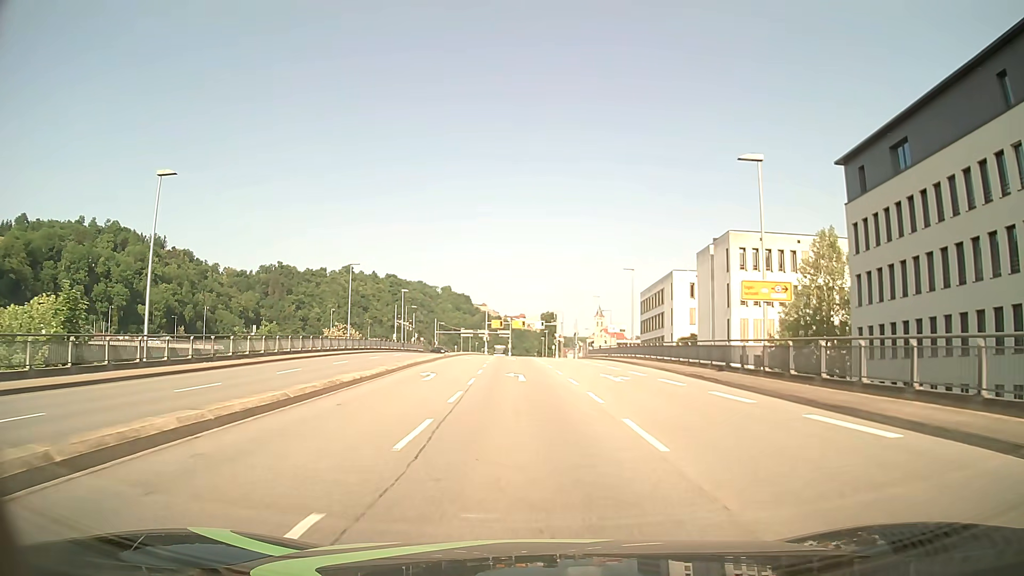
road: primary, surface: asphalt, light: Day
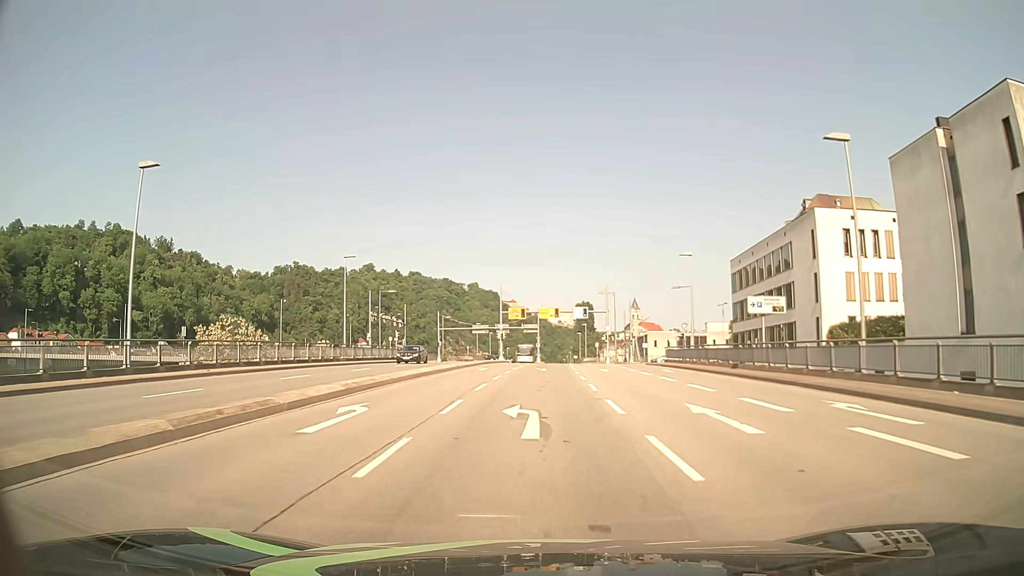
(-0.9, +37.9) m; -3°
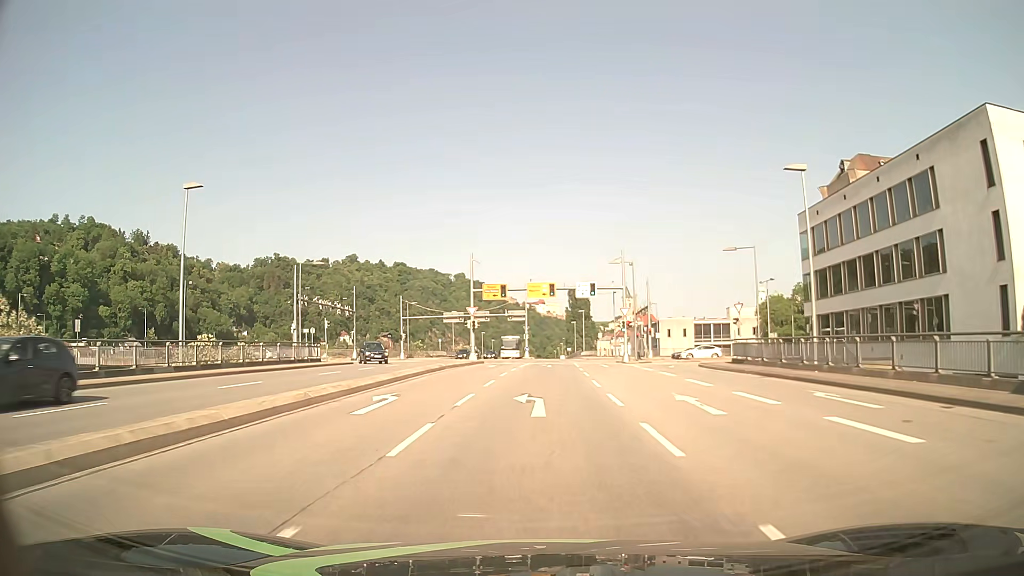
(+0.1, +23.0) m; +1°
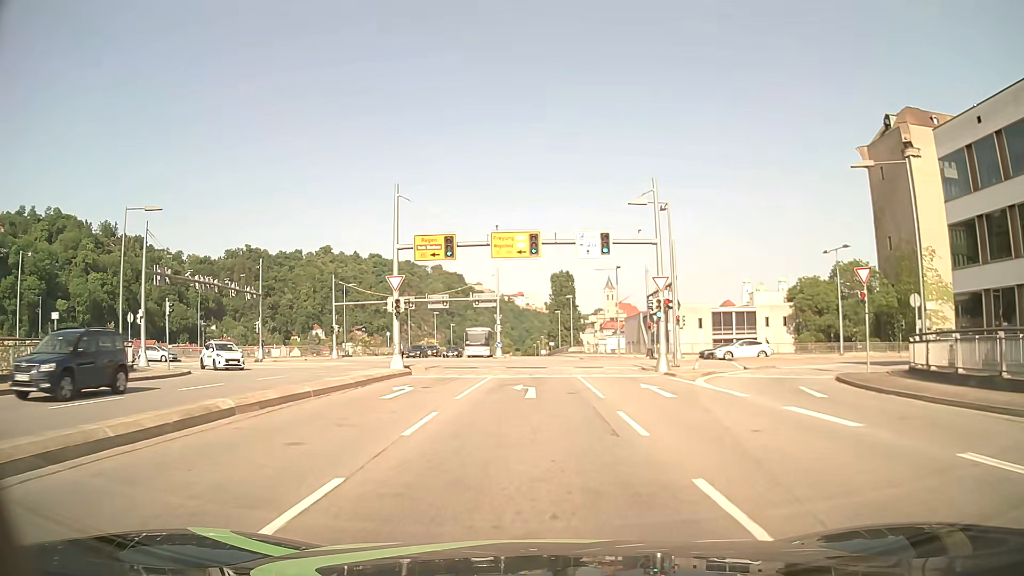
(+0.2, +22.3) m; +1°
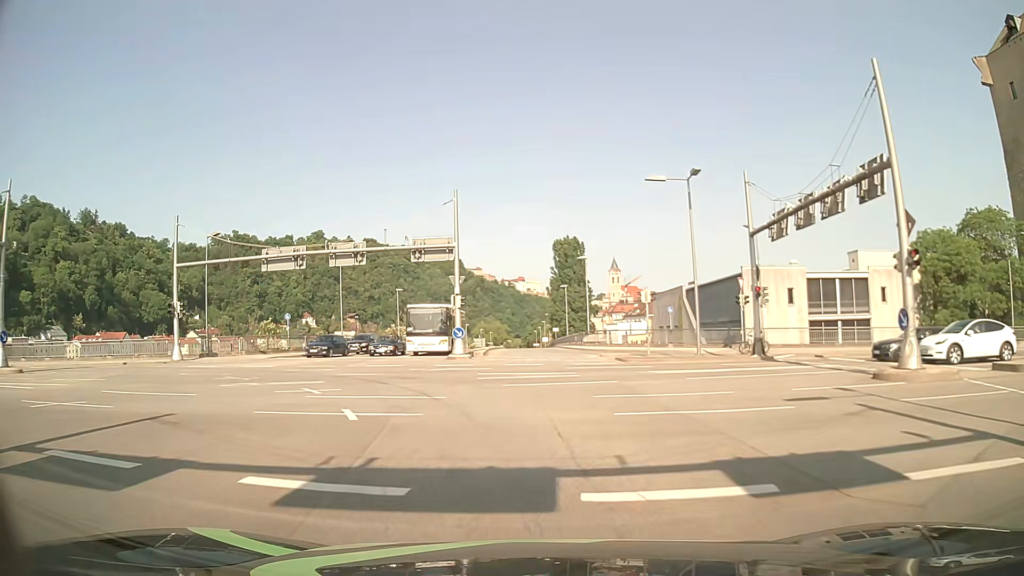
(+0.5, +31.1) m; 0°
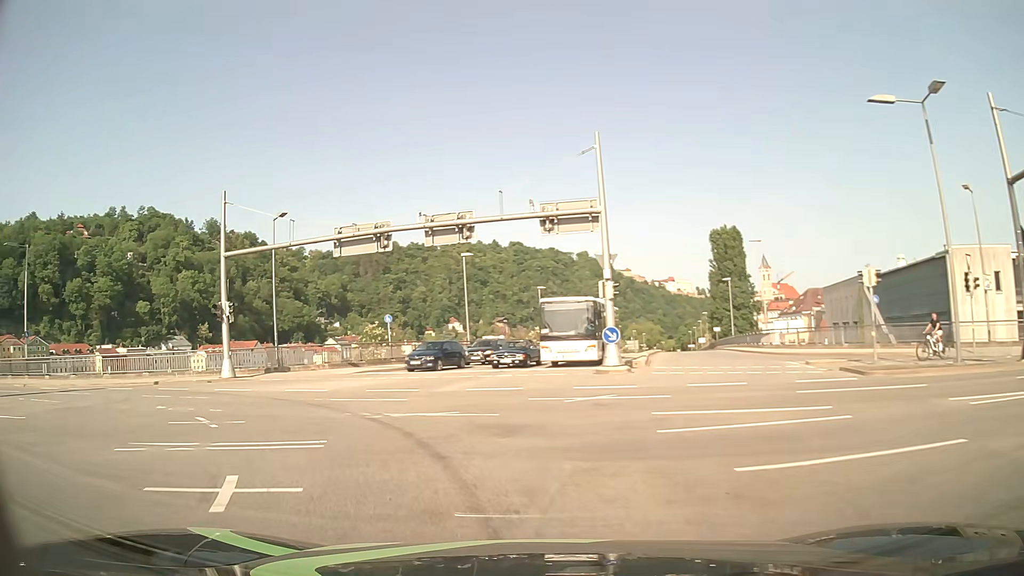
(-0.9, +10.5) m; -13°
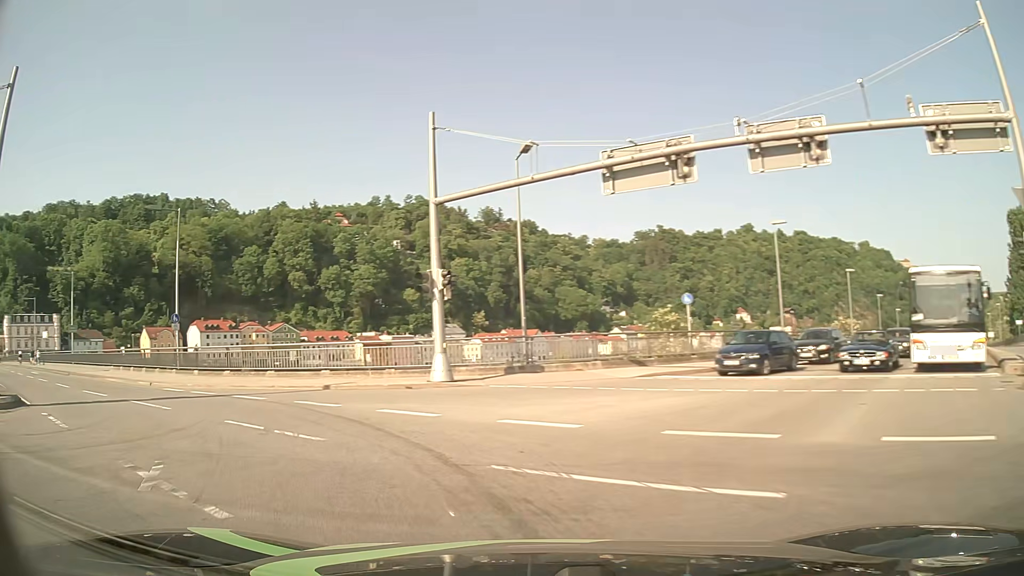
(-2.0, +10.3) m; -24°
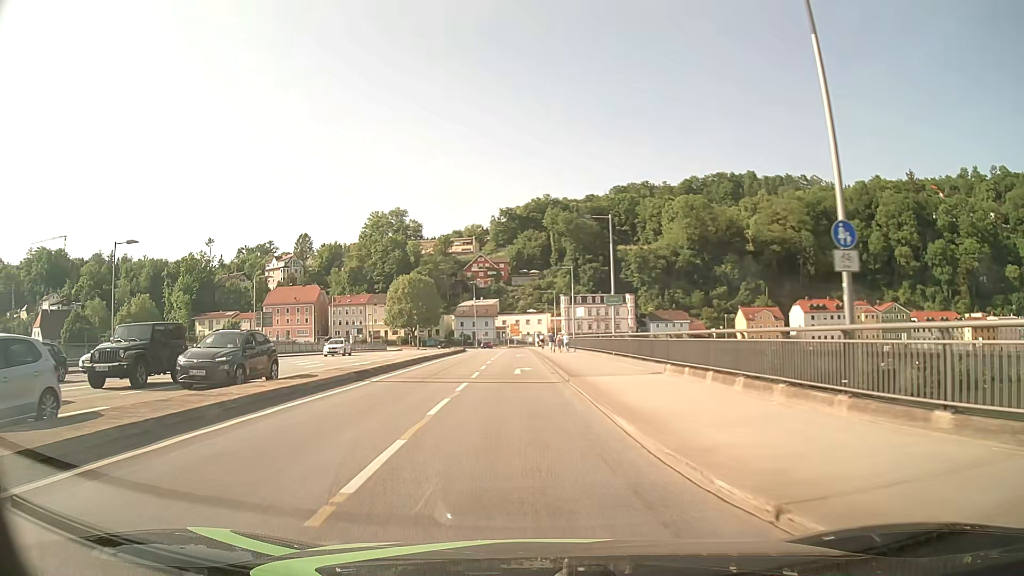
(-10.6, +18.2) m; -51°
(0, +10) (-1, +20) (-1, +30) (-1, +40) (-1, +50) (-2, +60) (-2, +70) (-2, +80) (-3, +90) (-3, +100) m
